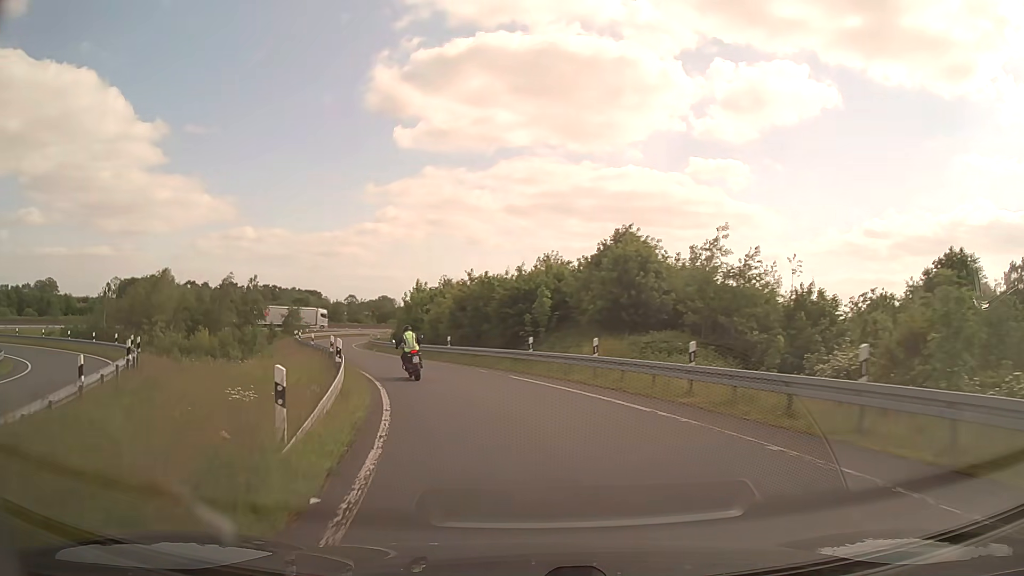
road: motorway_link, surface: asphalt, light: Day
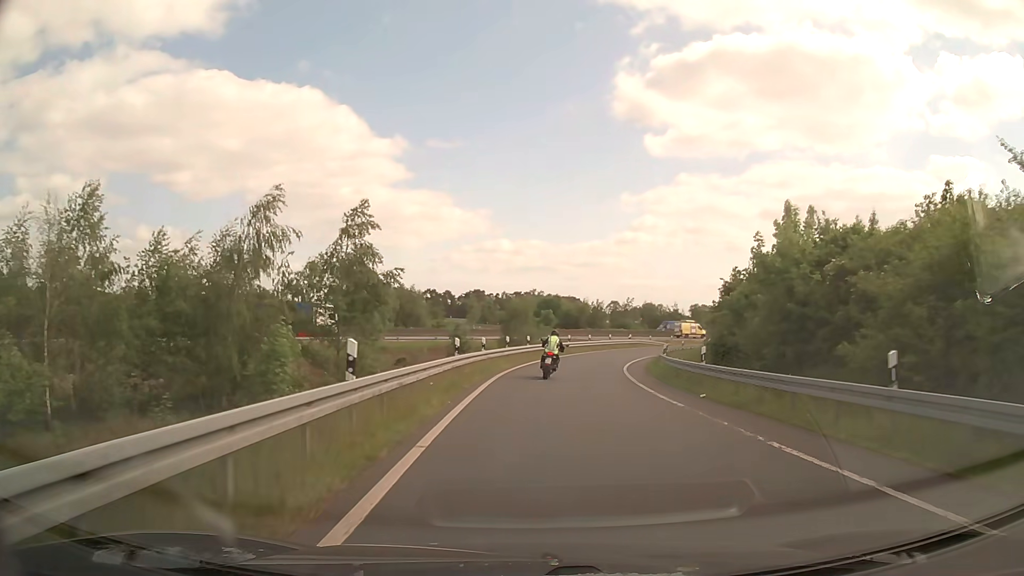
(-10.0, +38.9) m; -22°
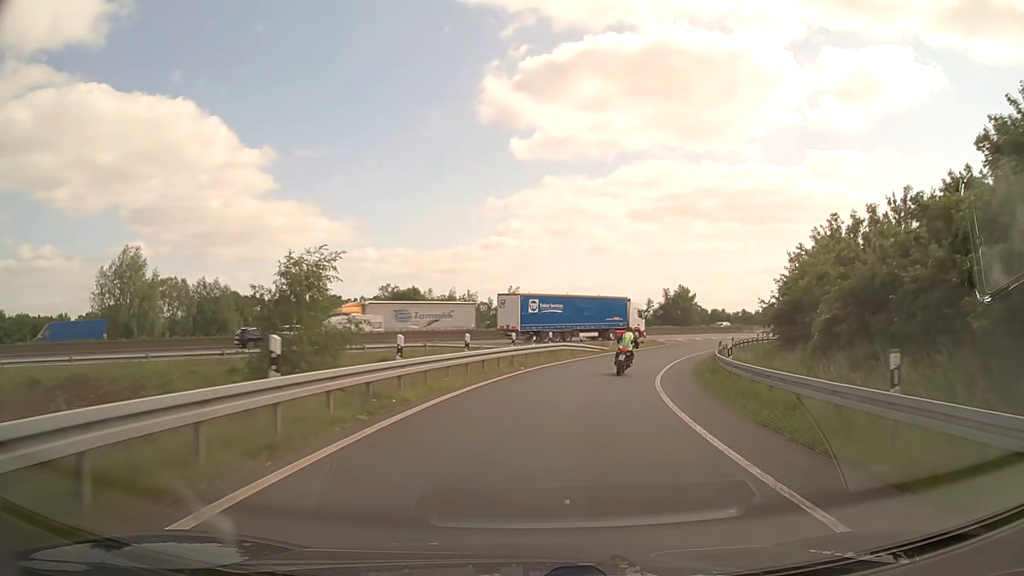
(+2.7, +36.4) m; +11°
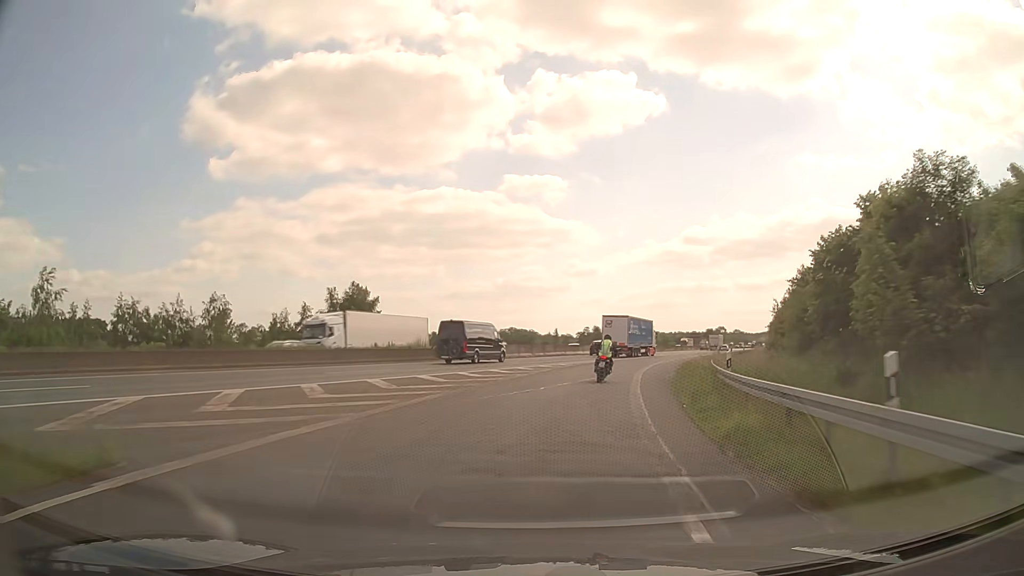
(+12.0, +47.7) m; +27°
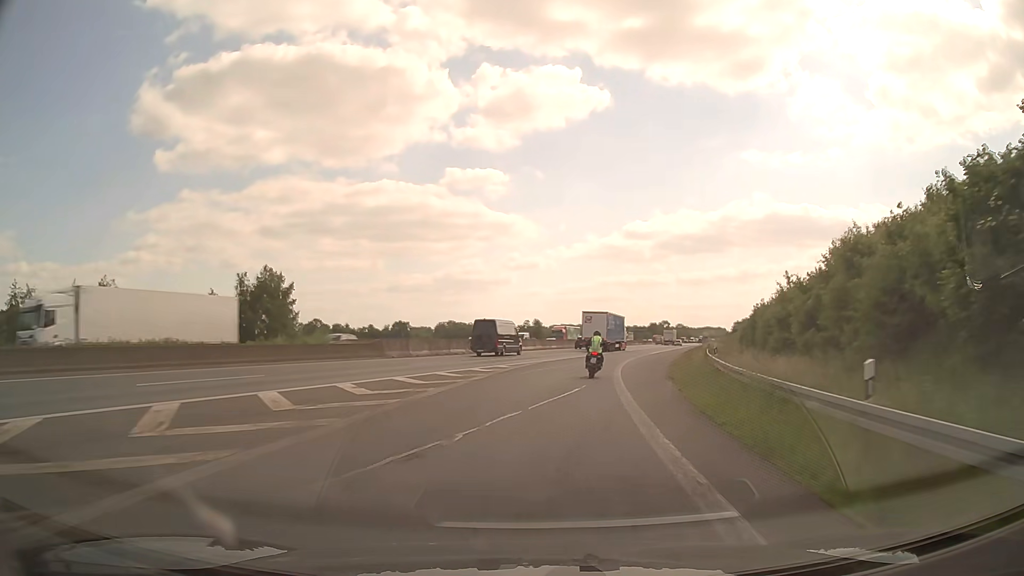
(+0.5, +10.6) m; +5°
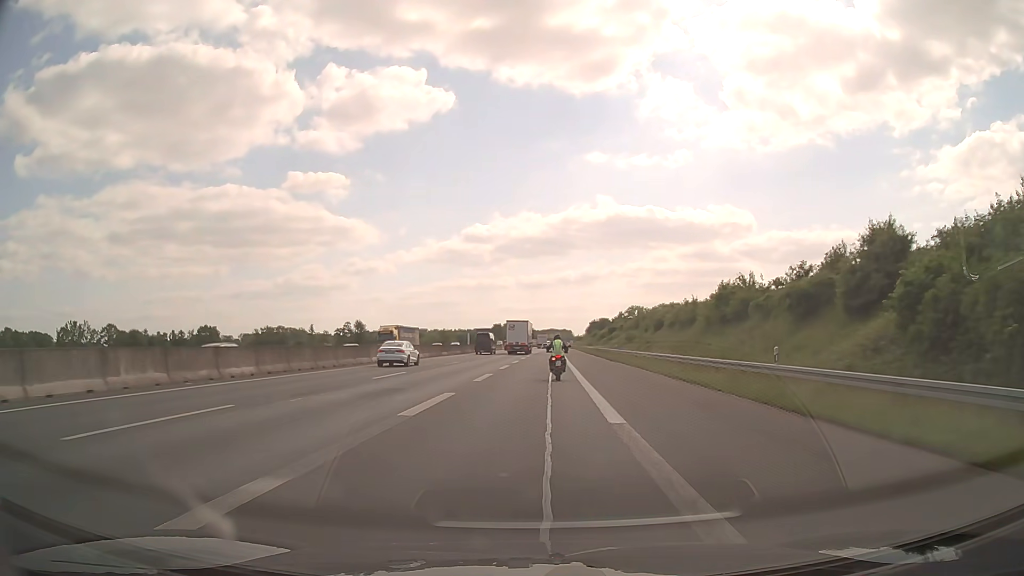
(+8.3, +57.0) m; +14°
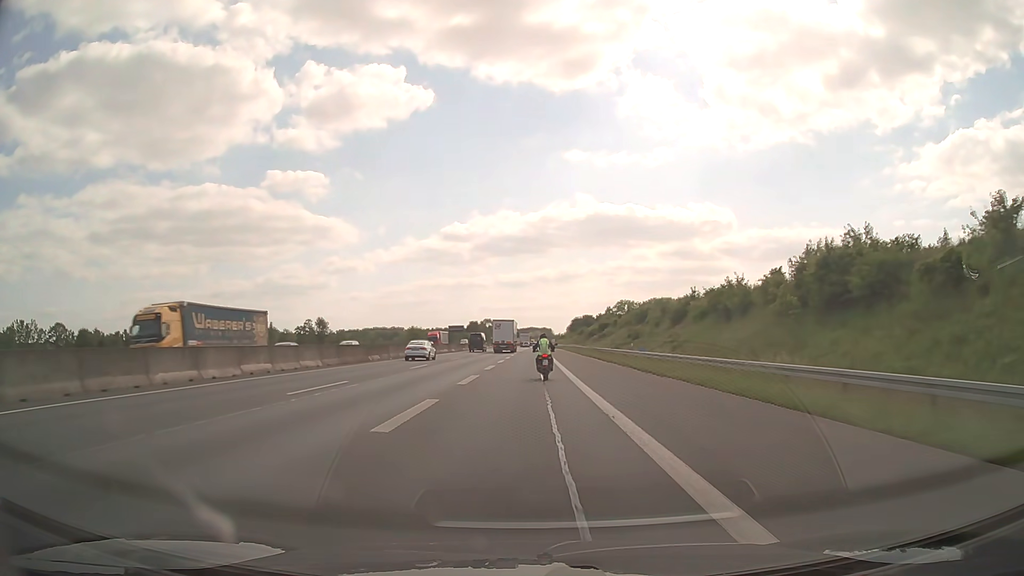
(+0.5, +25.7) m; +2°
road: motorway
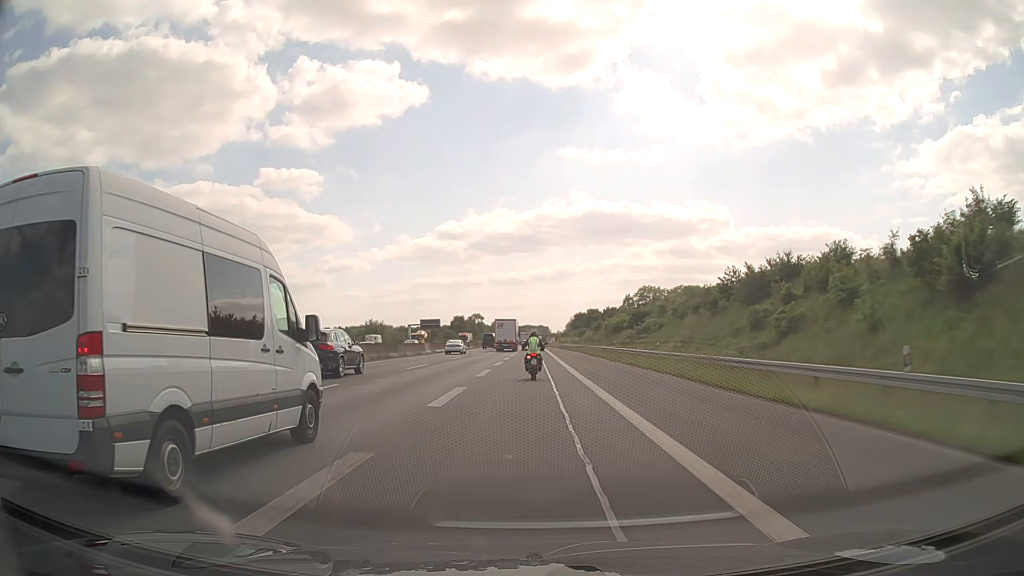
(+0.2, +54.2) m; 0°
(0, +10) (0, +20) (0, +30) (0, +40) (0, +50) (0, +60) (0, +70) (0, +80) (-1, +90) (-1, +100) m
